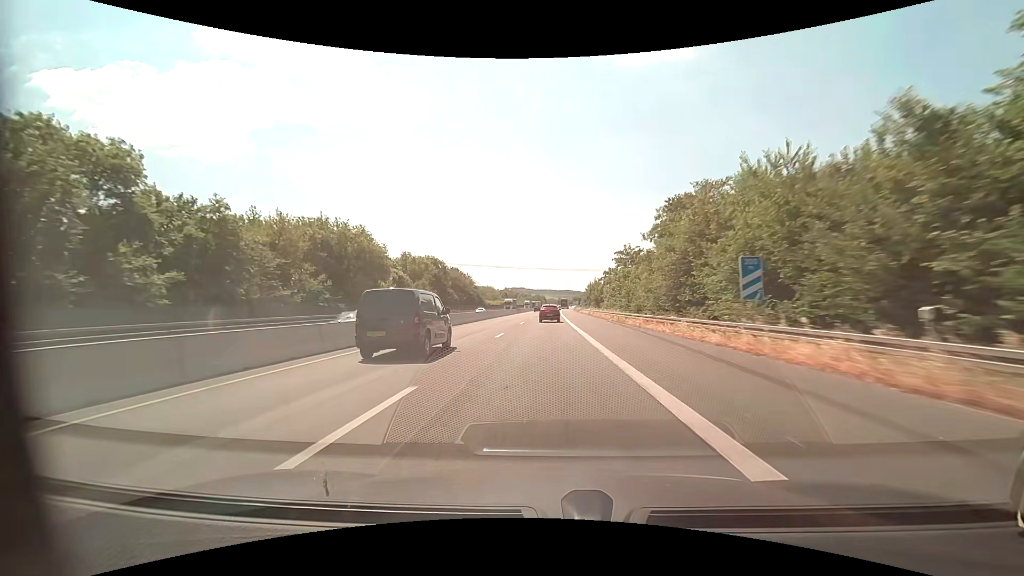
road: motorway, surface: asphalt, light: Day
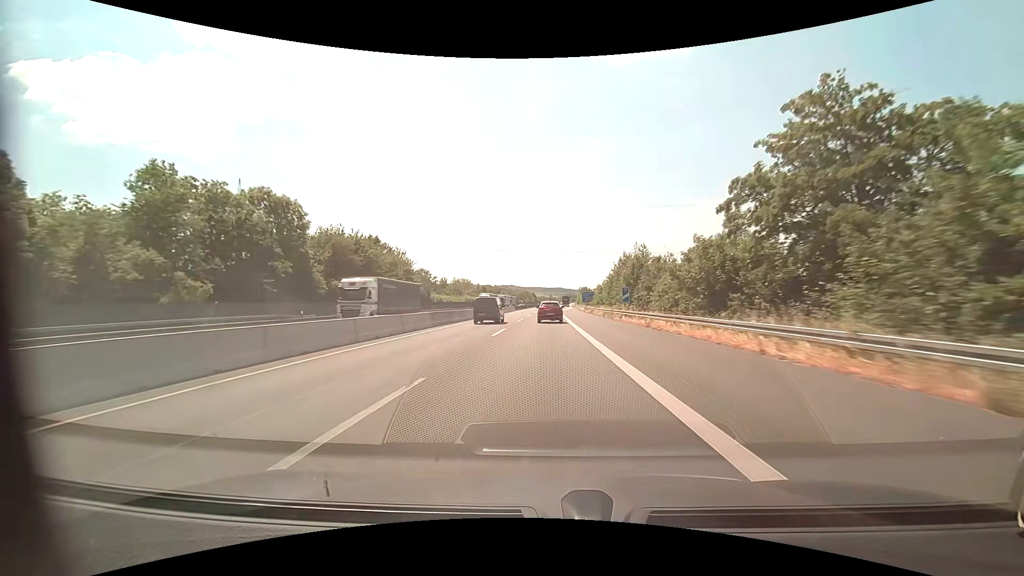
(+0.6, +69.1) m; +1°
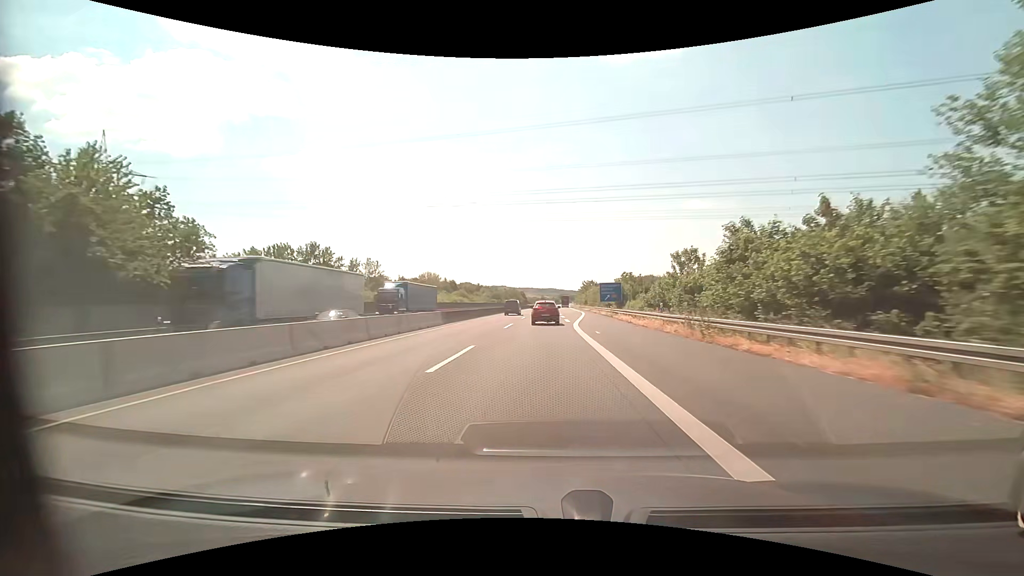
(+0.4, +64.5) m; +1°
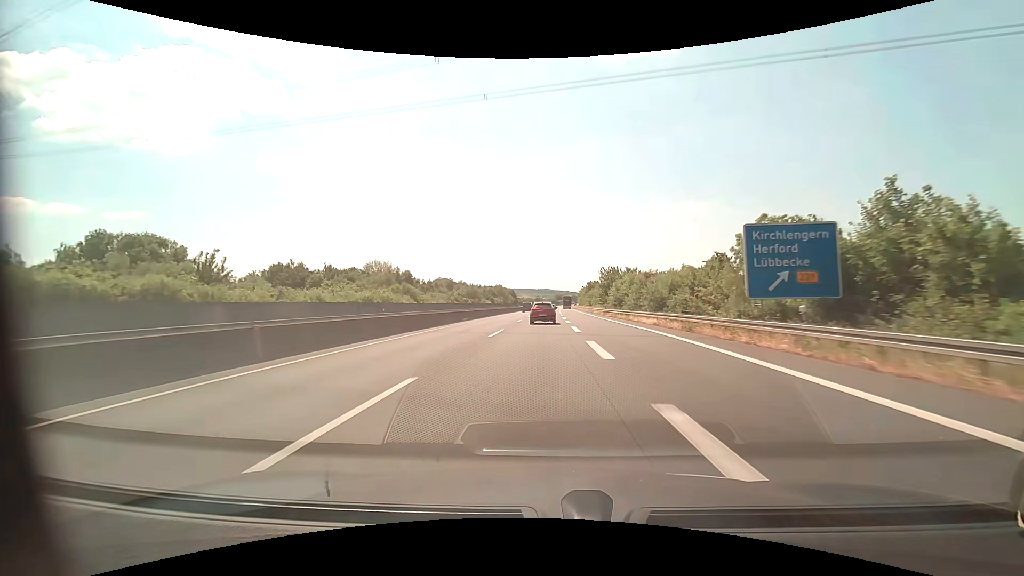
(+0.4, +60.6) m; +1°
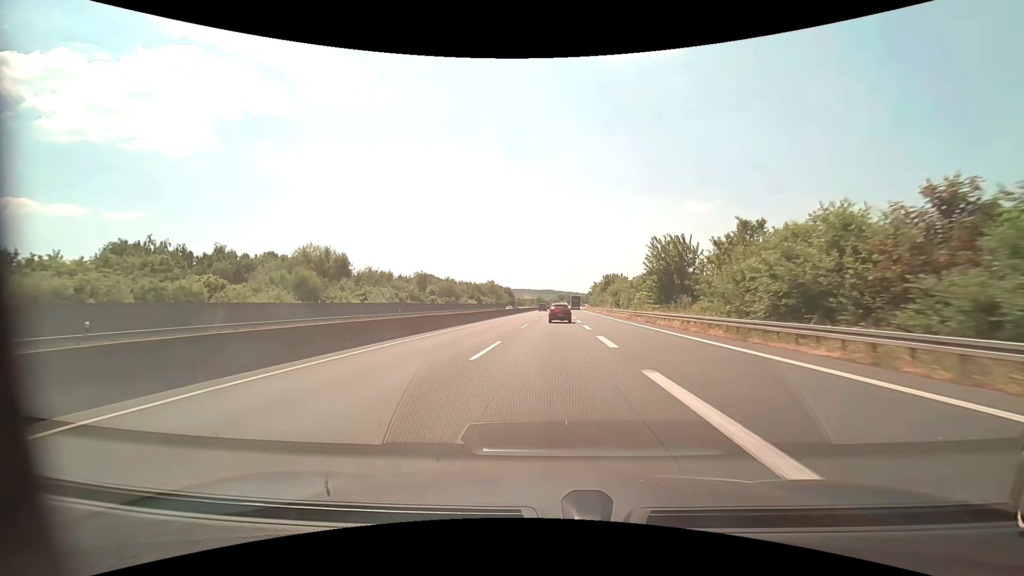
(-0.1, +44.1) m; 0°
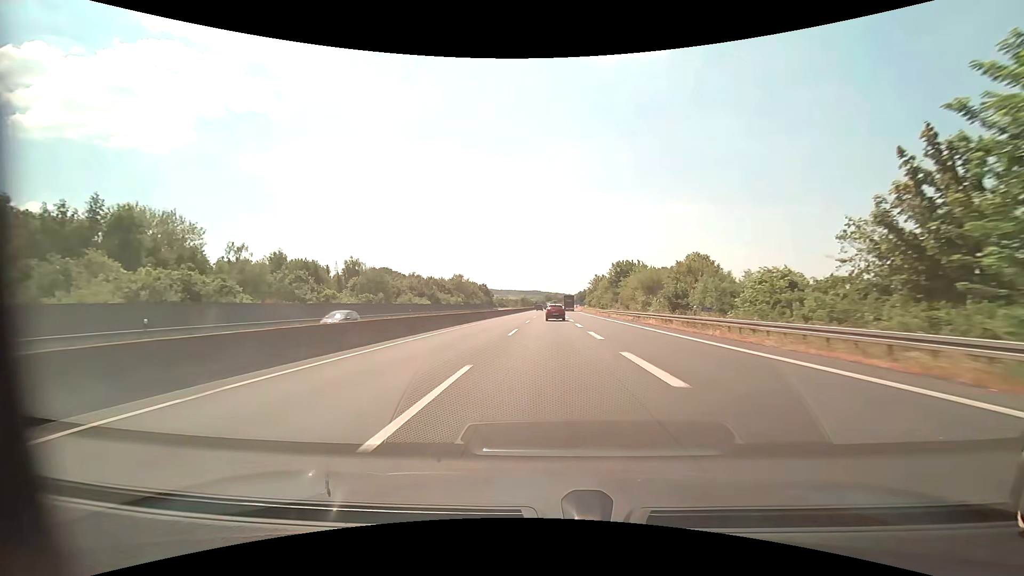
(+0.5, +43.5) m; +2°
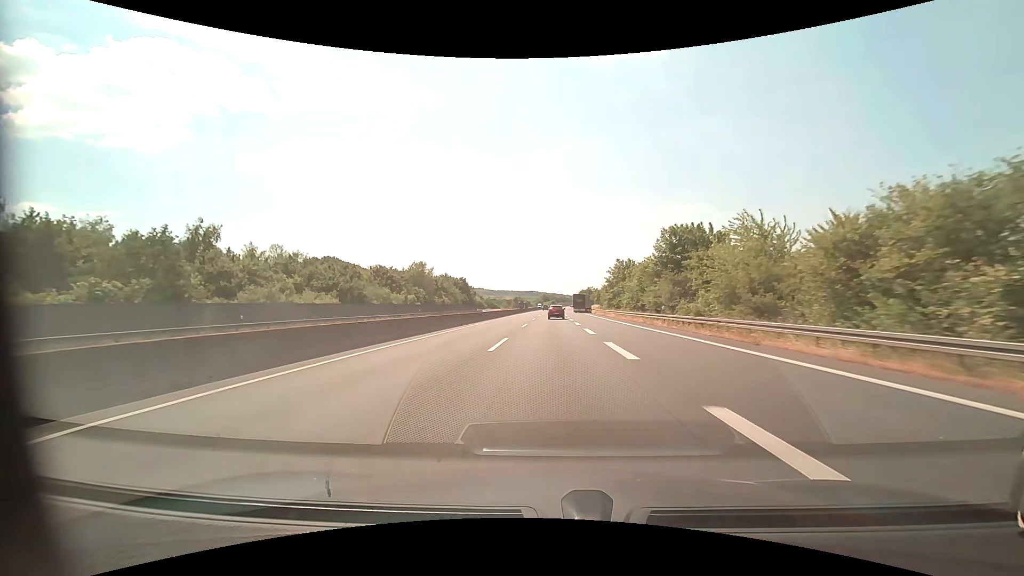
(+0.2, +43.6) m; 0°
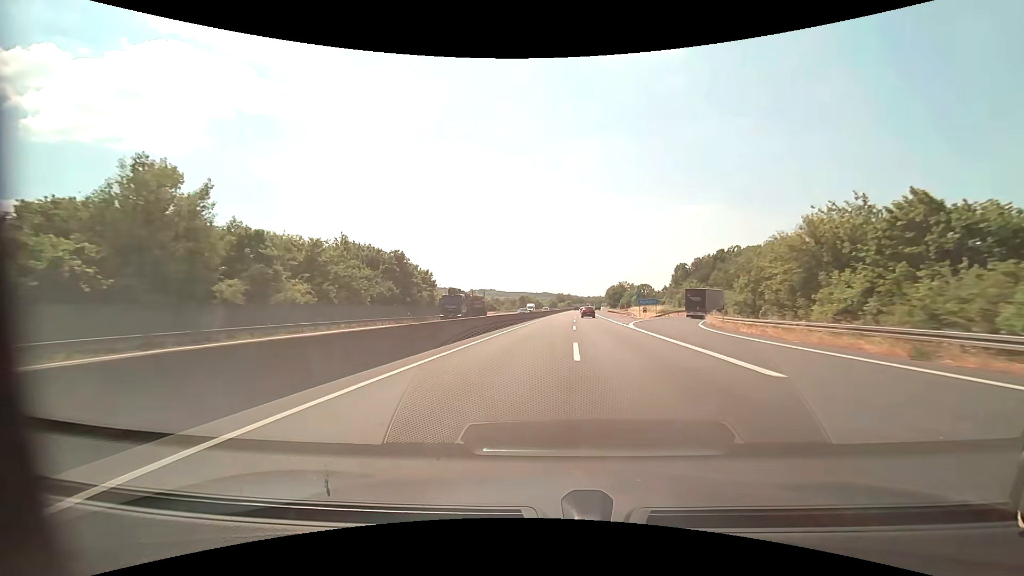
(-1.0, +74.1) m; -2°
(0, +10) (0, +20) (0, +30) (0, +40) (+1, +50) (+1, +60) (+2, +70) (+2, +80) (+3, +90) (+4, +100) m
